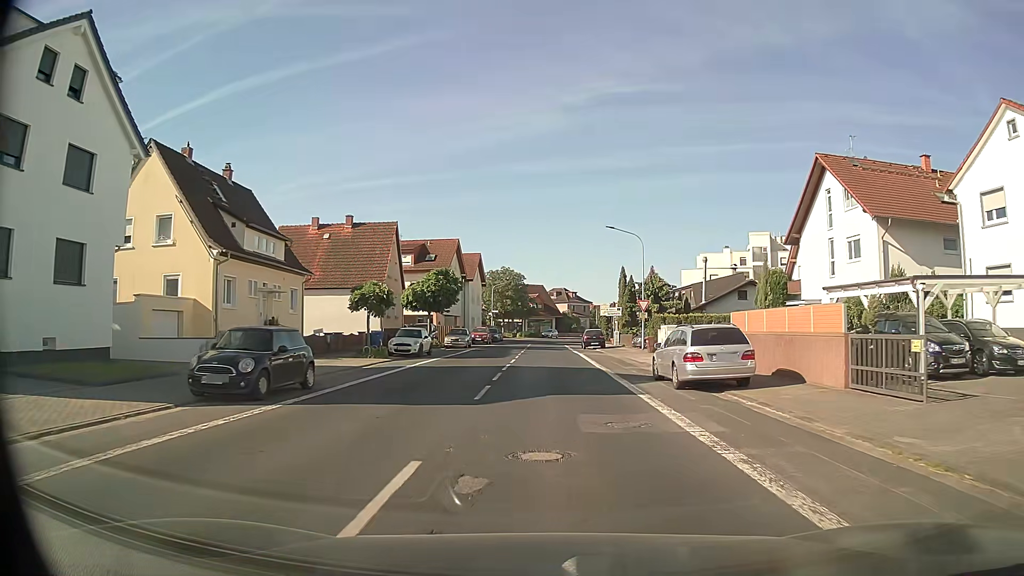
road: secondary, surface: asphalt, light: Day
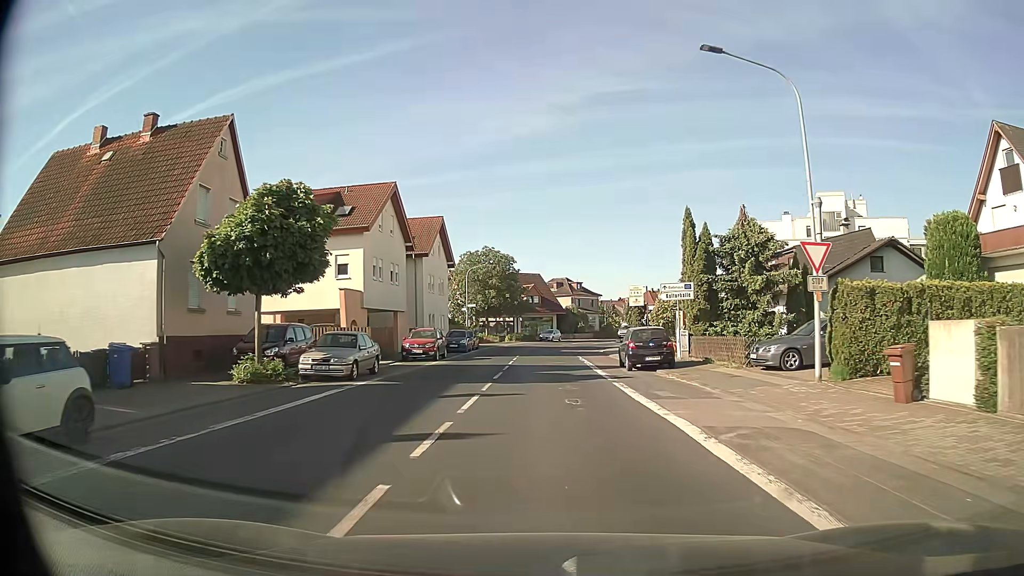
(-0.1, +28.1) m; 0°
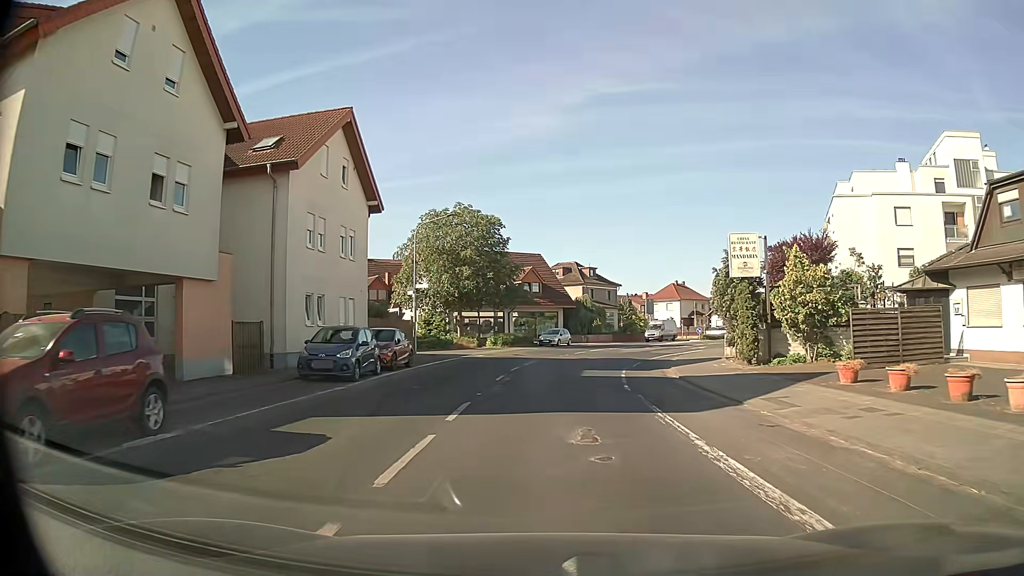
(-0.3, +27.0) m; 0°
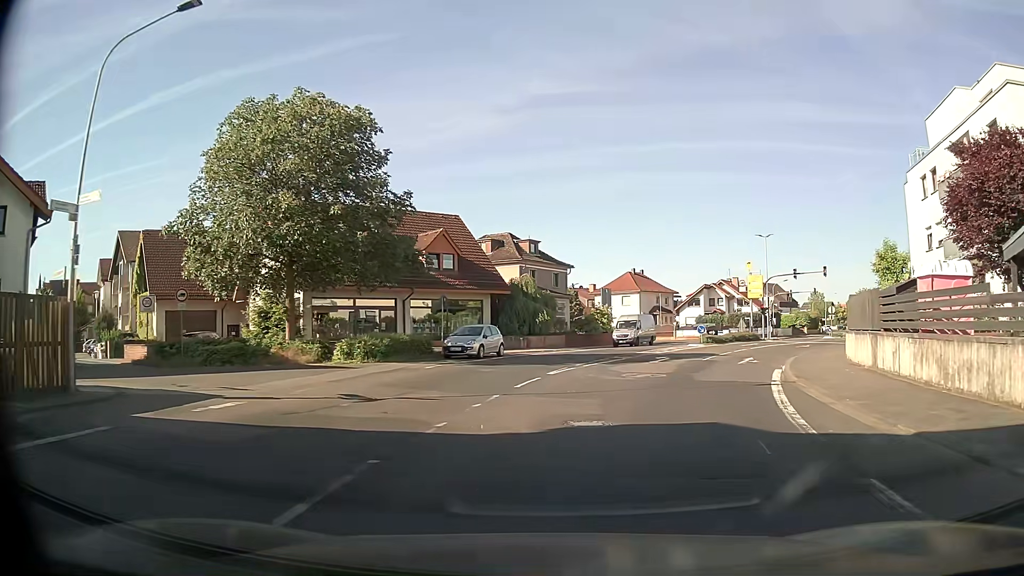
(+0.5, +25.9) m; +6°
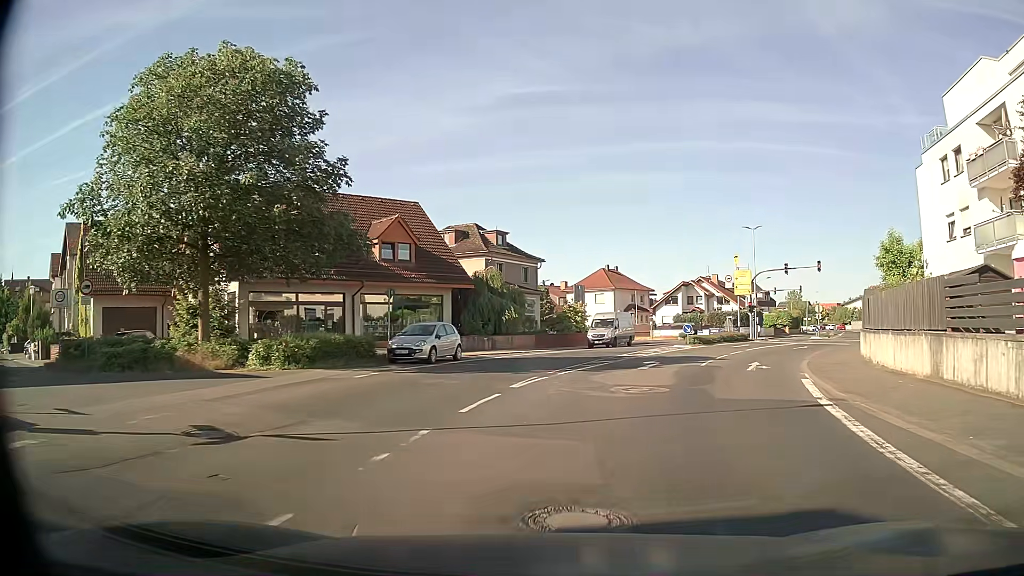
(+0.1, +5.1) m; +2°
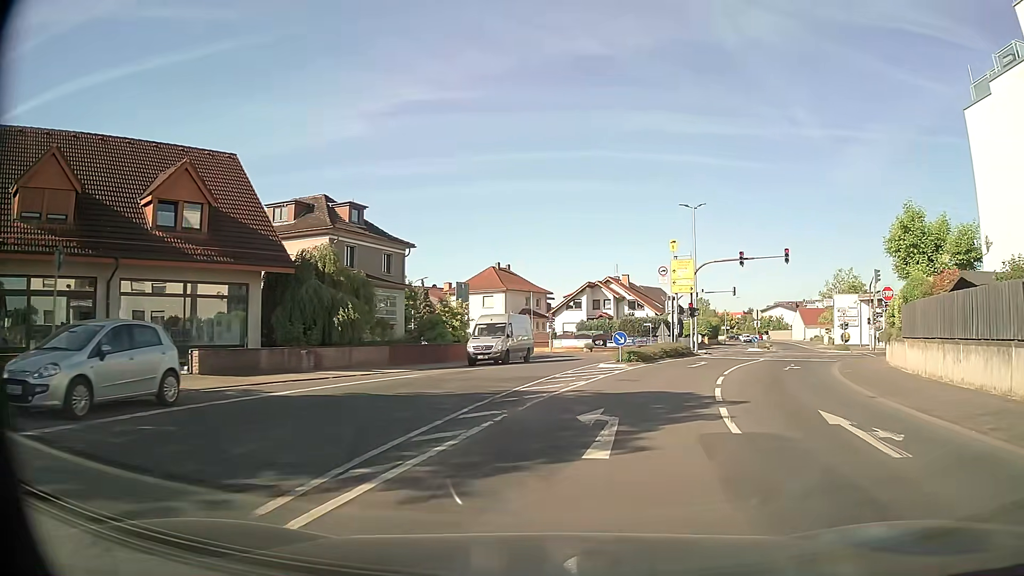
(+1.2, +14.9) m; +10°
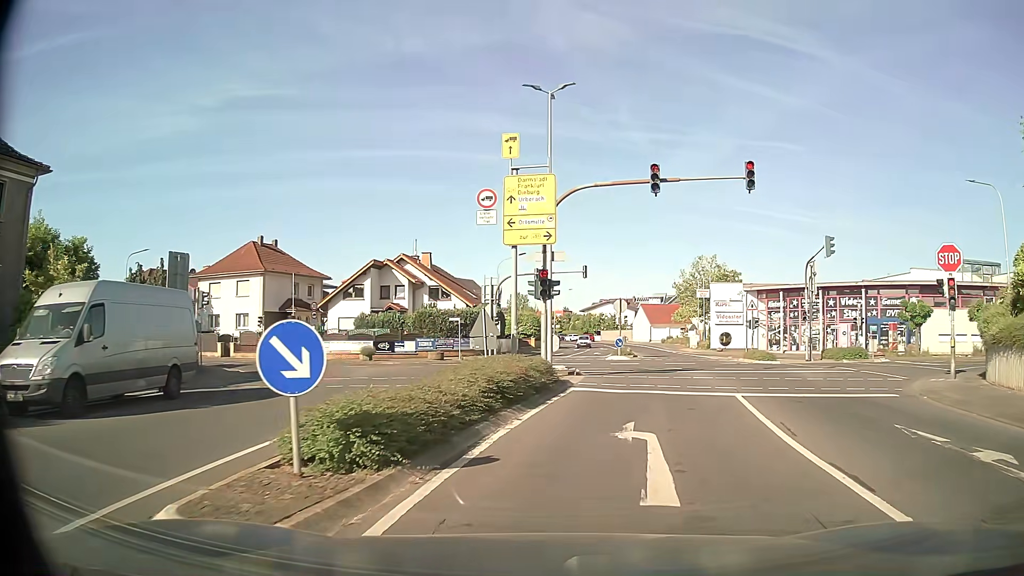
(+2.9, +21.9) m; +17°
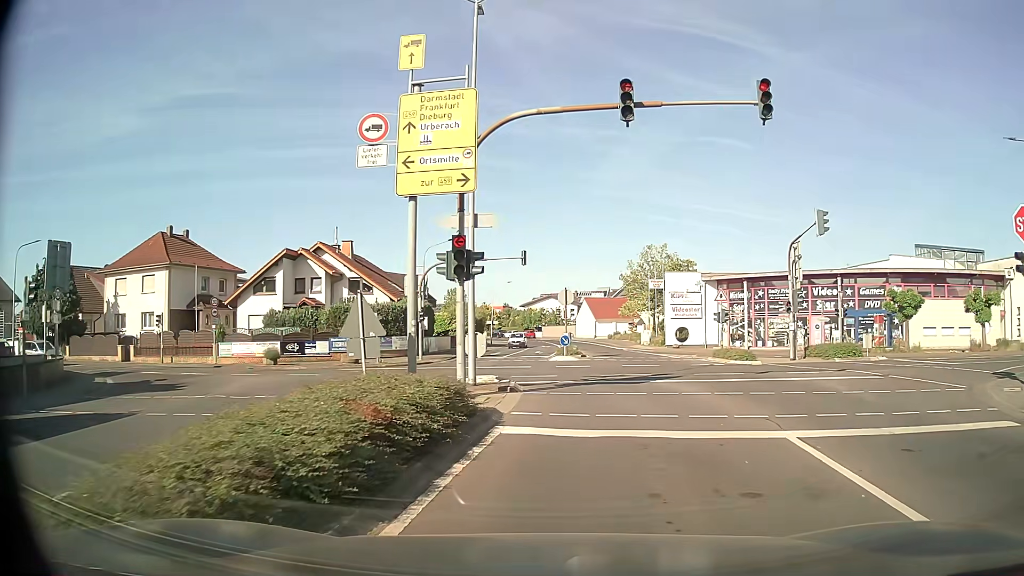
(+0.2, +6.6) m; +5°
(0, +10) (0, +20) (-4, +28) (-13, +33) (-23, +35) (-33, +38) (-43, +40) (-52, +42) (-62, +44) (-72, +46) m
